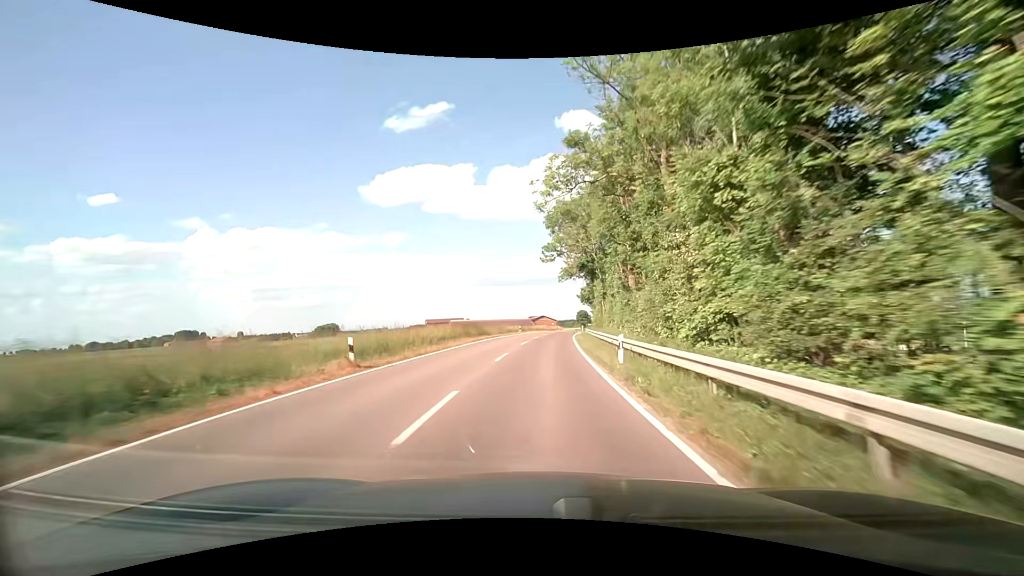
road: secondary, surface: asphalt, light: Day
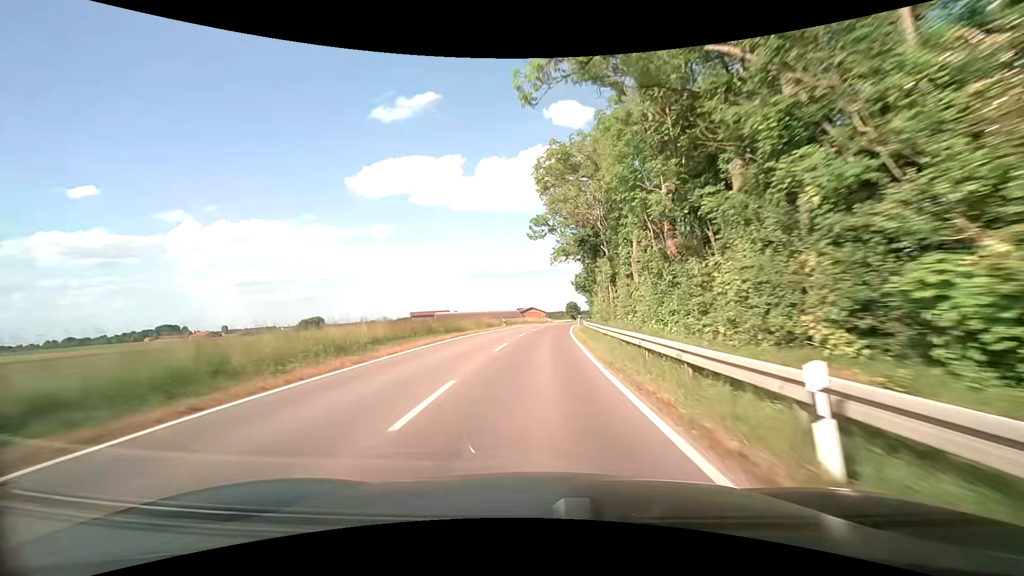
(+0.1, +11.3) m; +1°
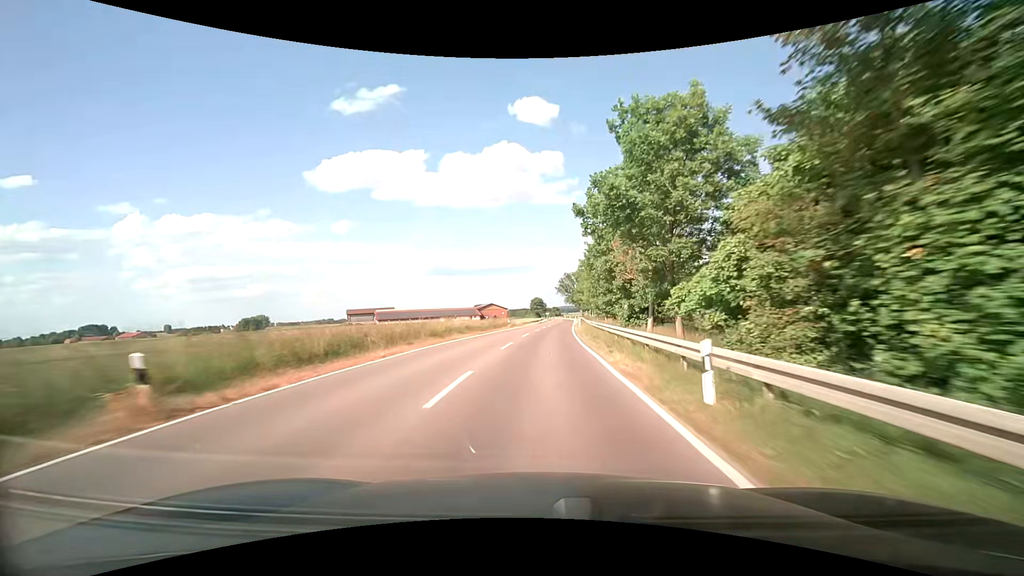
(+1.4, +47.3) m; +4°
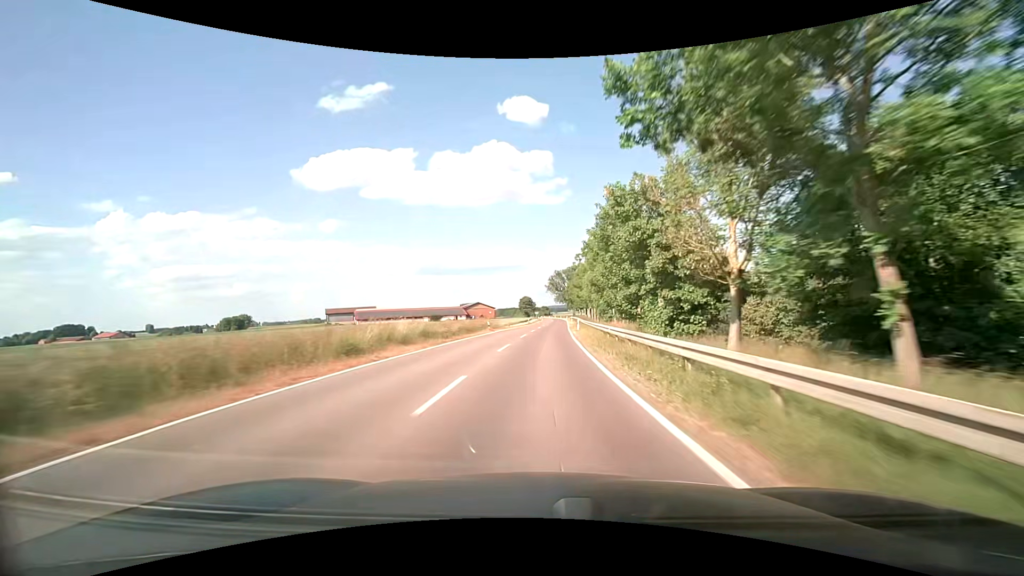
(+0.2, +12.2) m; +1°
(0, +10) (0, +20) (+1, +30) (+1, +40) (+2, +50) (+2, +60) (+3, +70) (+3, +80) (+4, +90) (+4, +100) m
